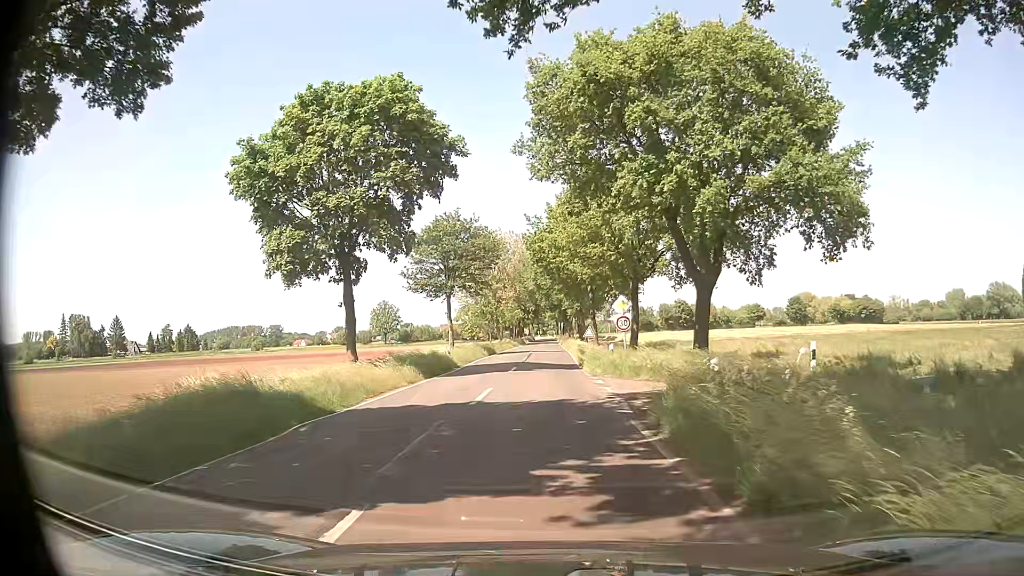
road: tertiary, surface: asphalt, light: Day
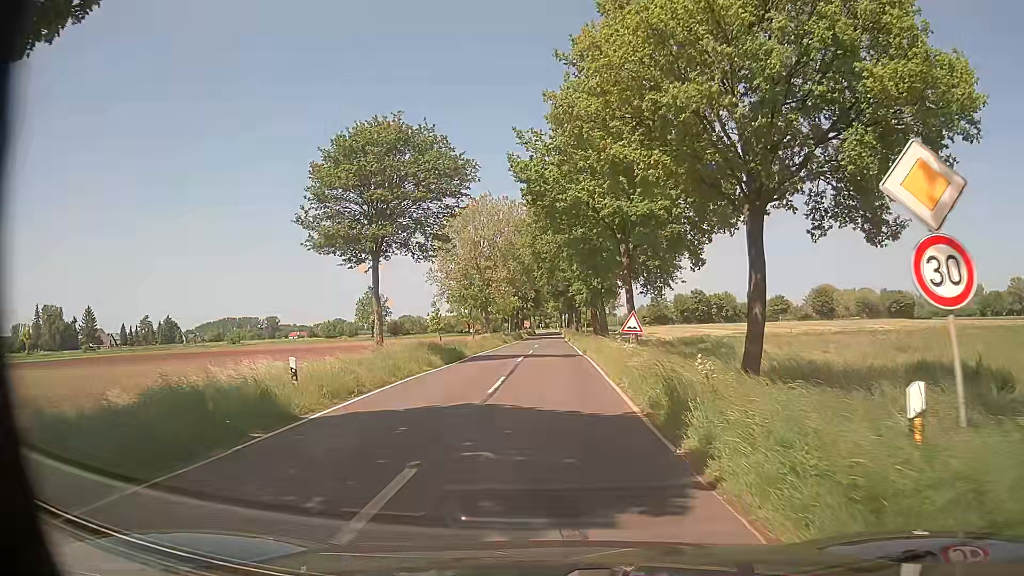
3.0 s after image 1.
(0.0, +22.3) m; +1°
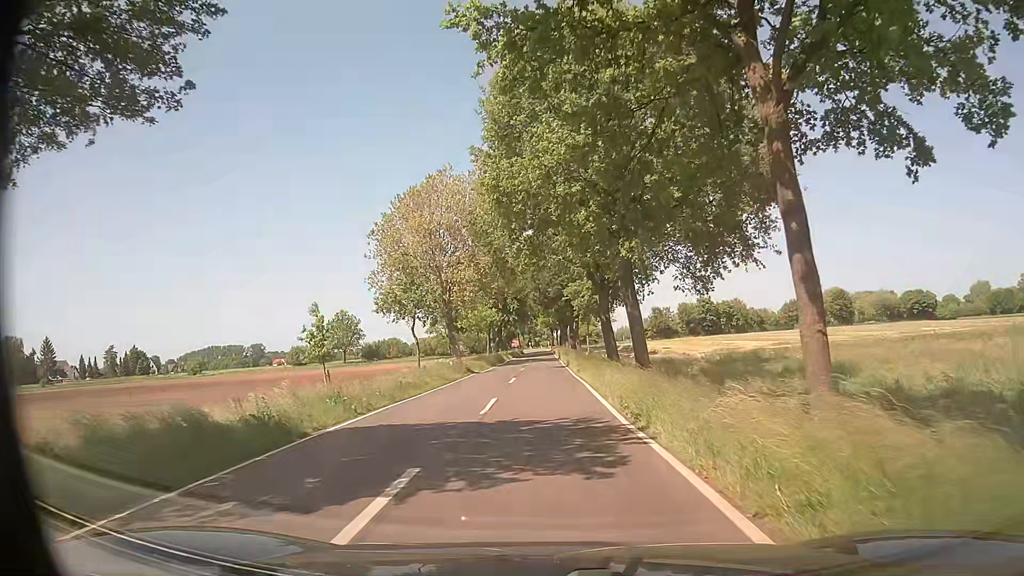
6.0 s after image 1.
(-0.2, +22.5) m; 0°
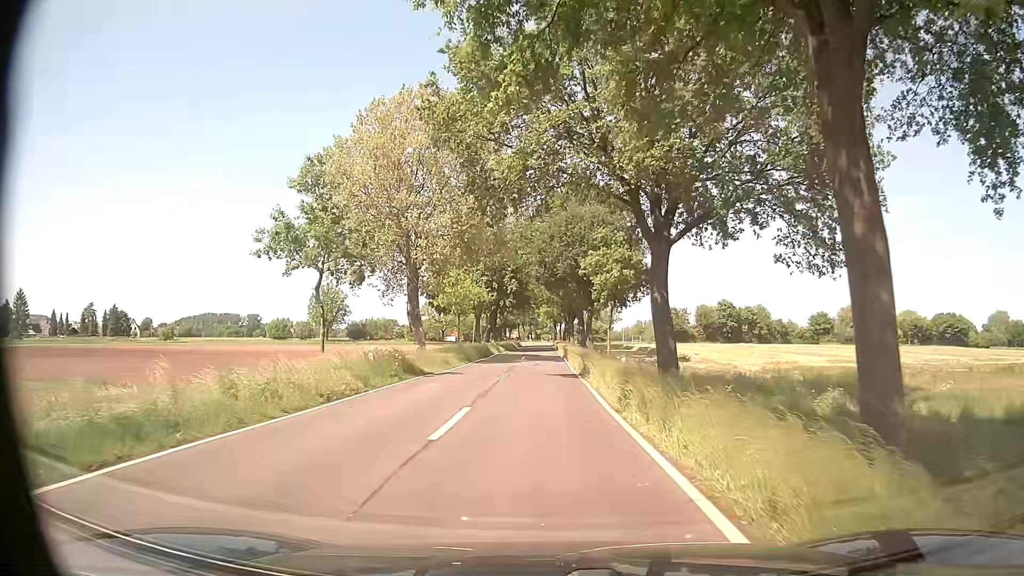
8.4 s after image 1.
(-0.2, +18.0) m; 0°
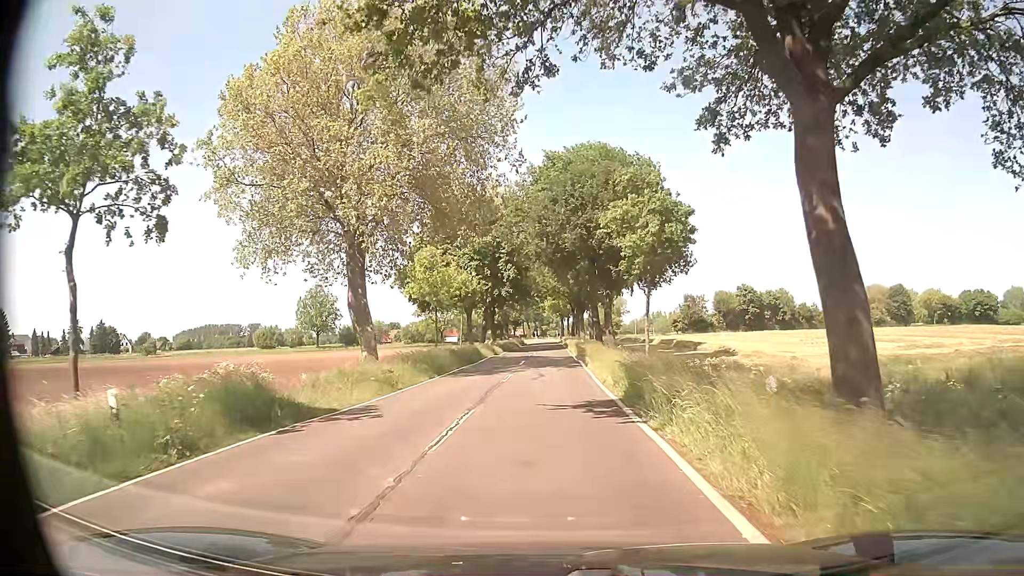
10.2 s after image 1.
(0.0, +13.5) m; +1°
